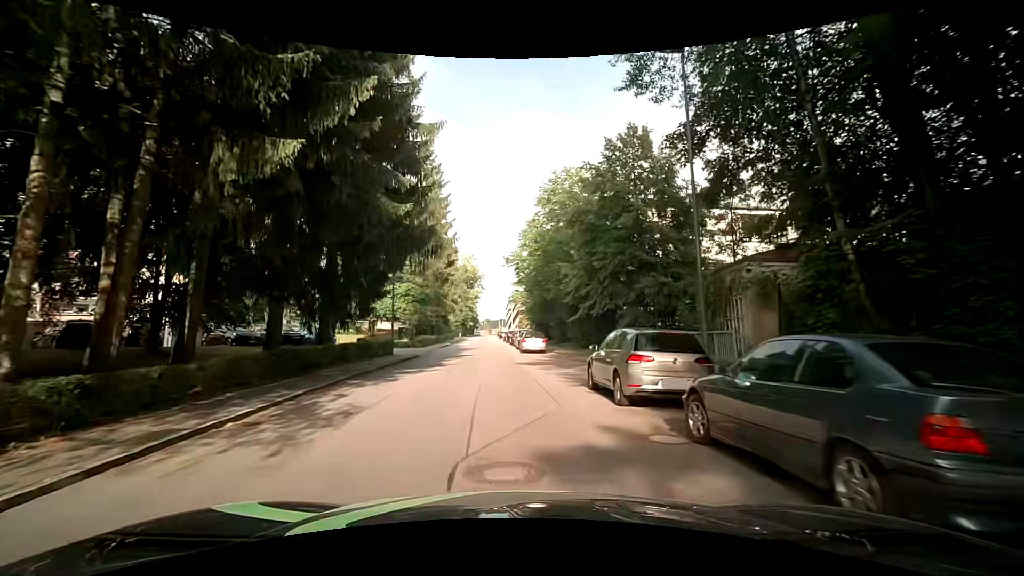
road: residential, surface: asphalt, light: Day
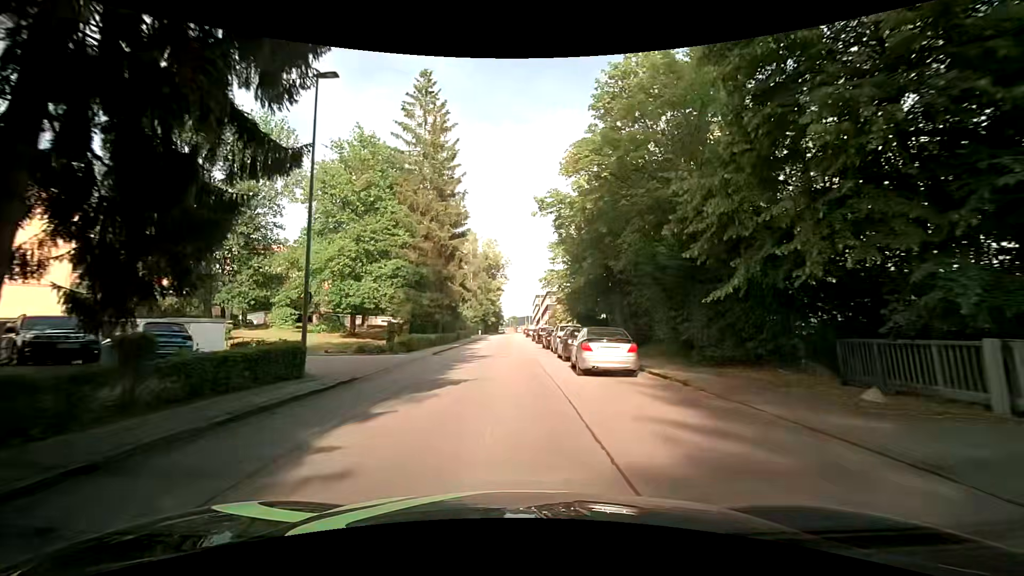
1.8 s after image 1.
(-0.5, +17.7) m; -3°
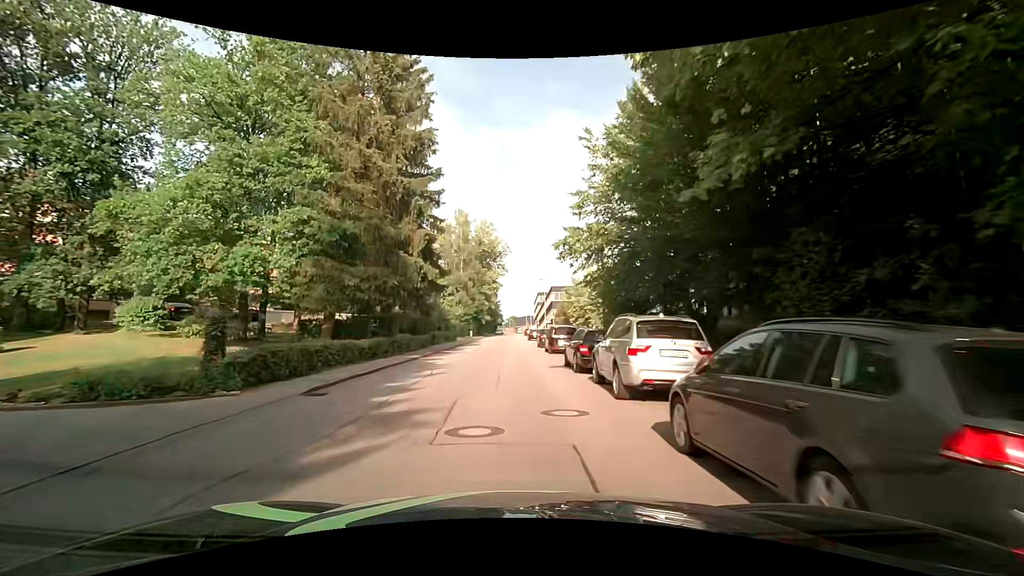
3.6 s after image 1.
(+0.1, +17.9) m; 0°
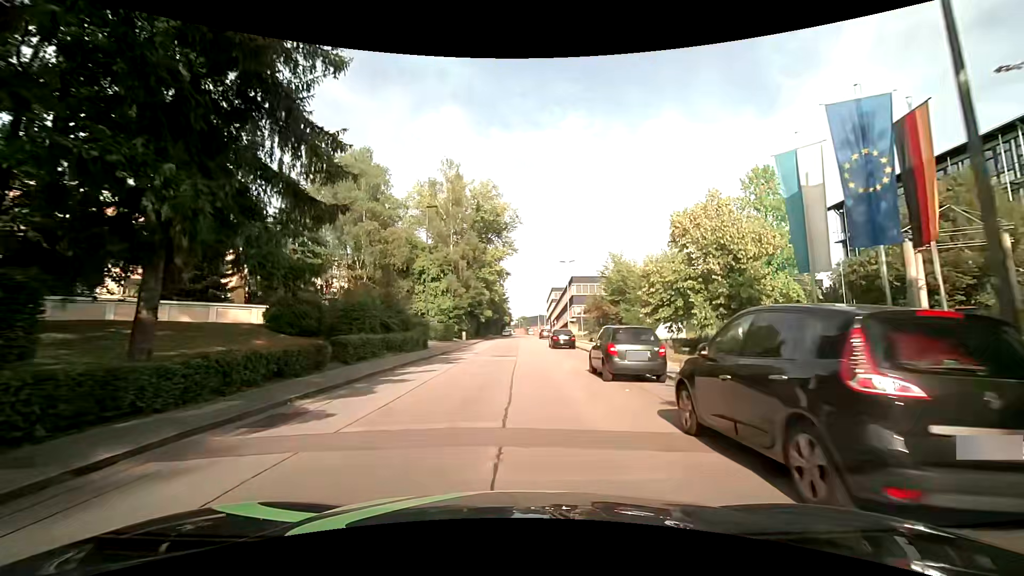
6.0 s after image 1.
(-0.3, +24.7) m; -1°
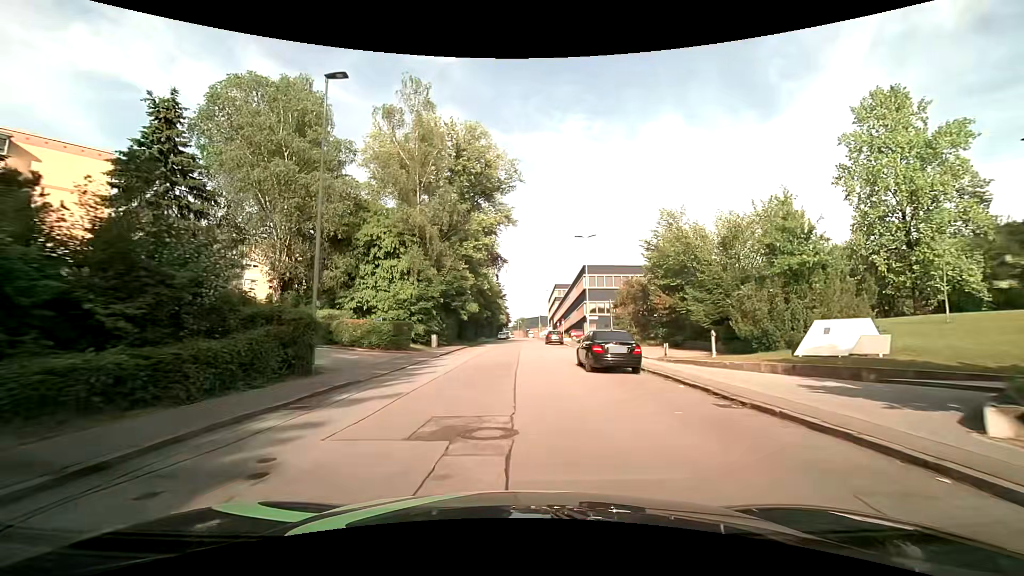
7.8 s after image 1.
(+0.2, +19.2) m; +1°
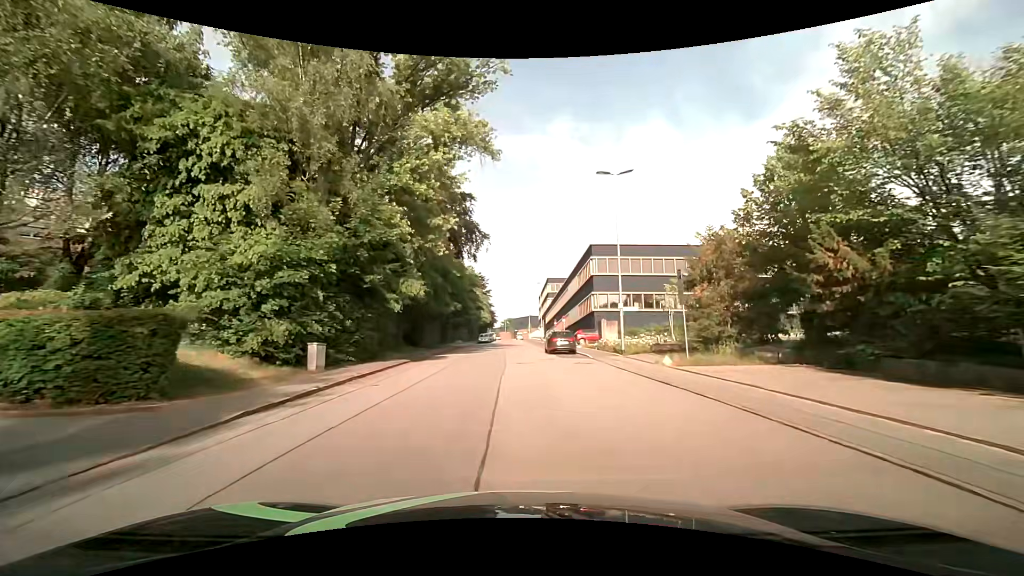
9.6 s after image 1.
(+0.3, +19.7) m; +2°
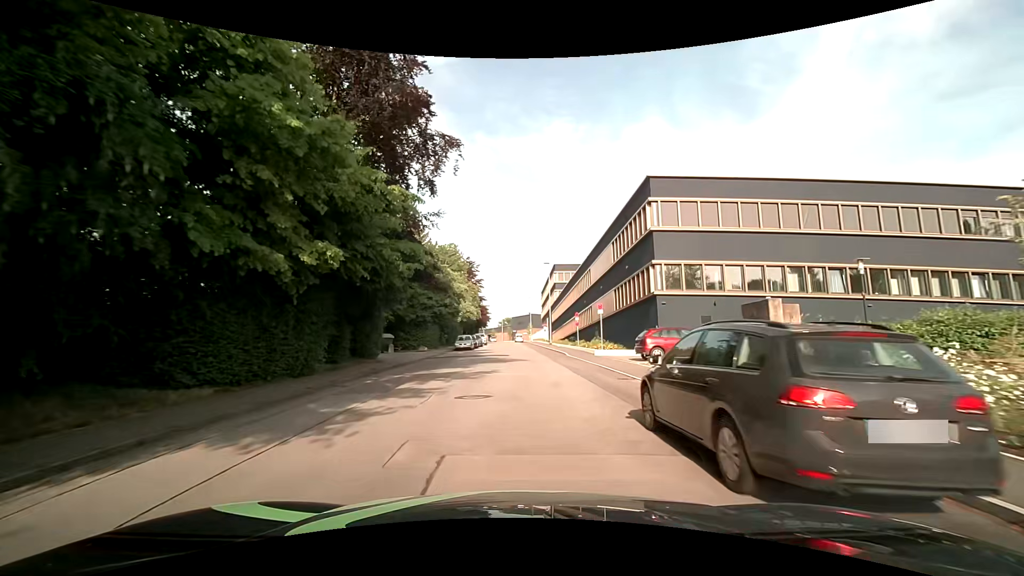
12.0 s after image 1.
(-0.1, +26.2) m; +1°
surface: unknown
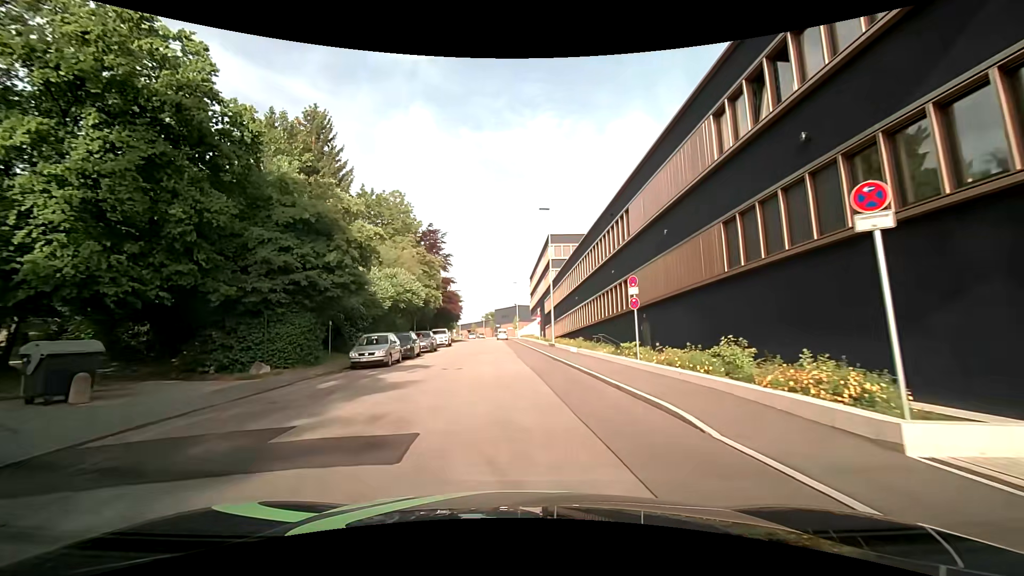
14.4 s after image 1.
(+0.2, +25.7) m; 0°
(0, +10) (0, +20) (0, +30) (0, +40) (-1, +50) (-1, +60) (-2, +70) (-4, +80) (-5, +90) (-5, +100) m
